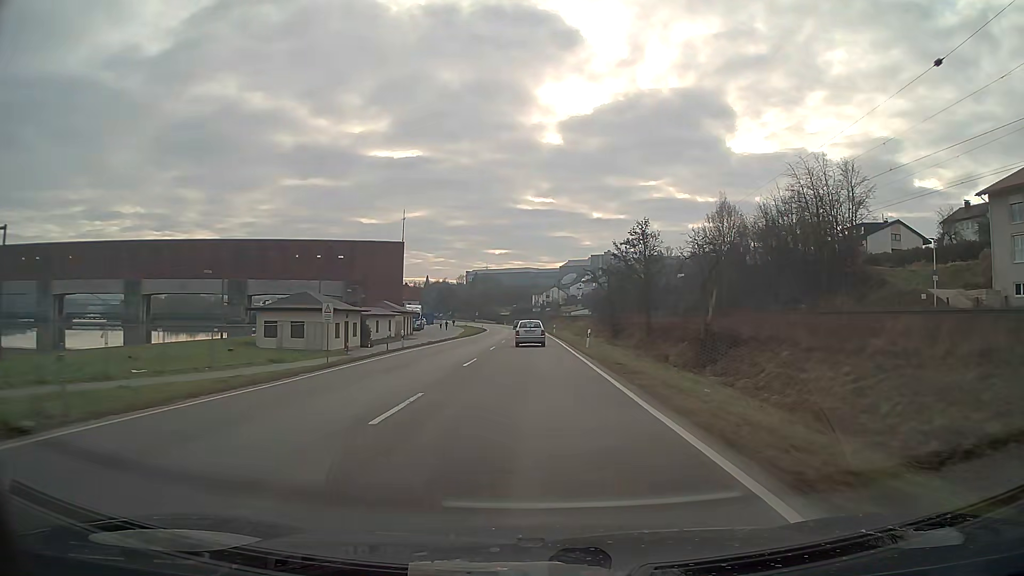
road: primary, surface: asphalt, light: Day
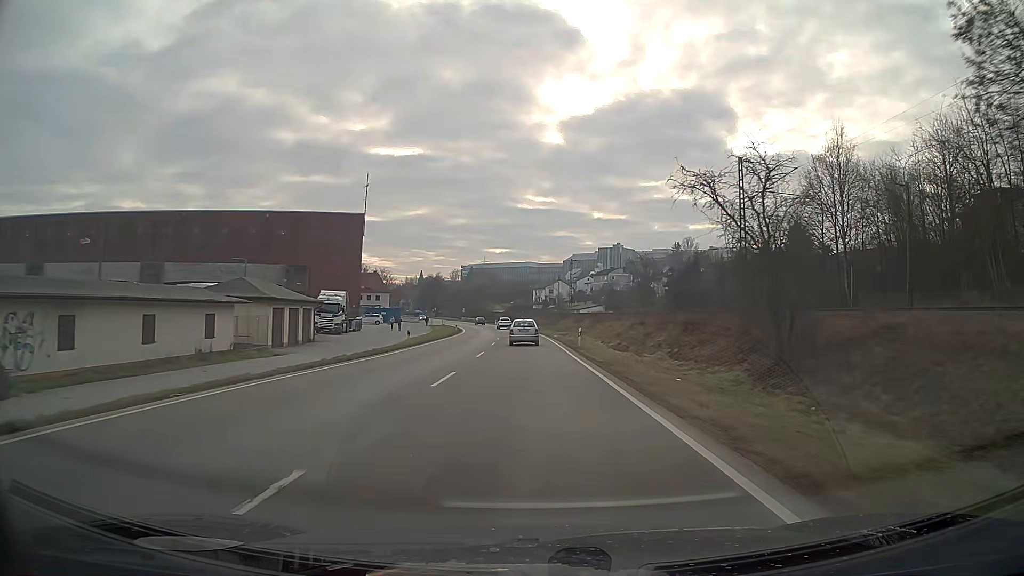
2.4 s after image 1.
(-0.1, +43.2) m; 0°
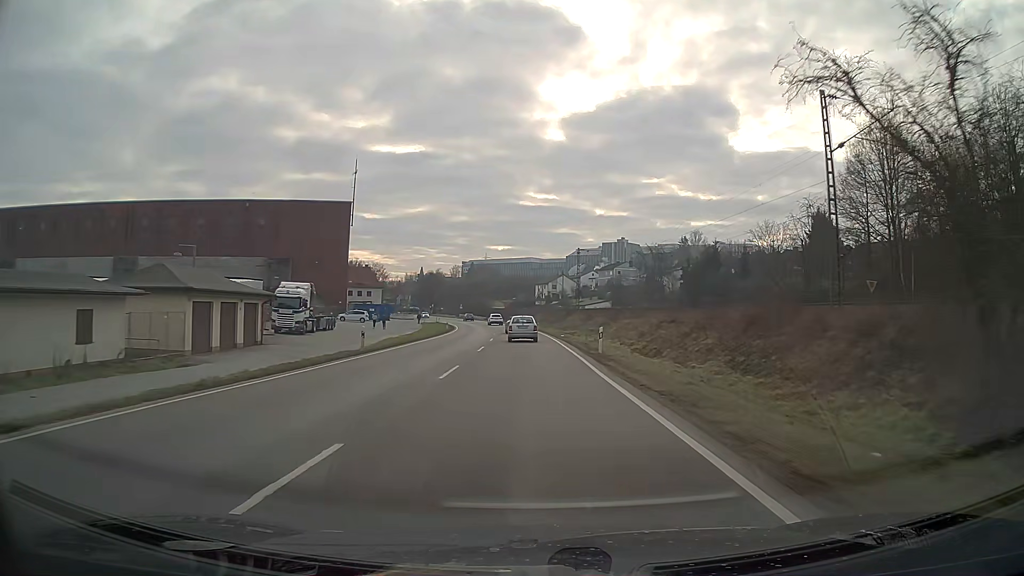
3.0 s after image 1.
(0.0, +10.8) m; 0°
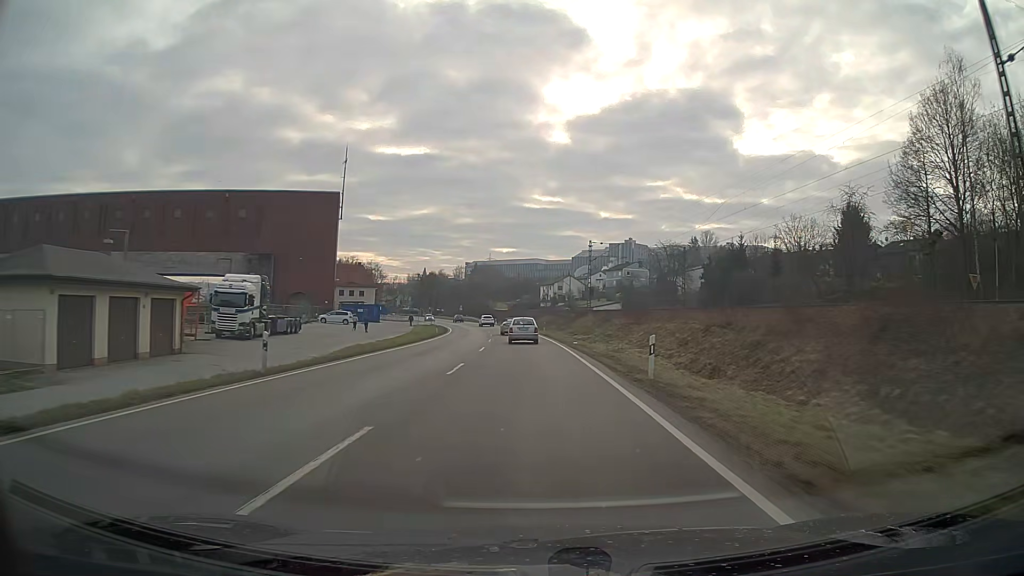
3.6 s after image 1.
(0.0, +10.8) m; 0°
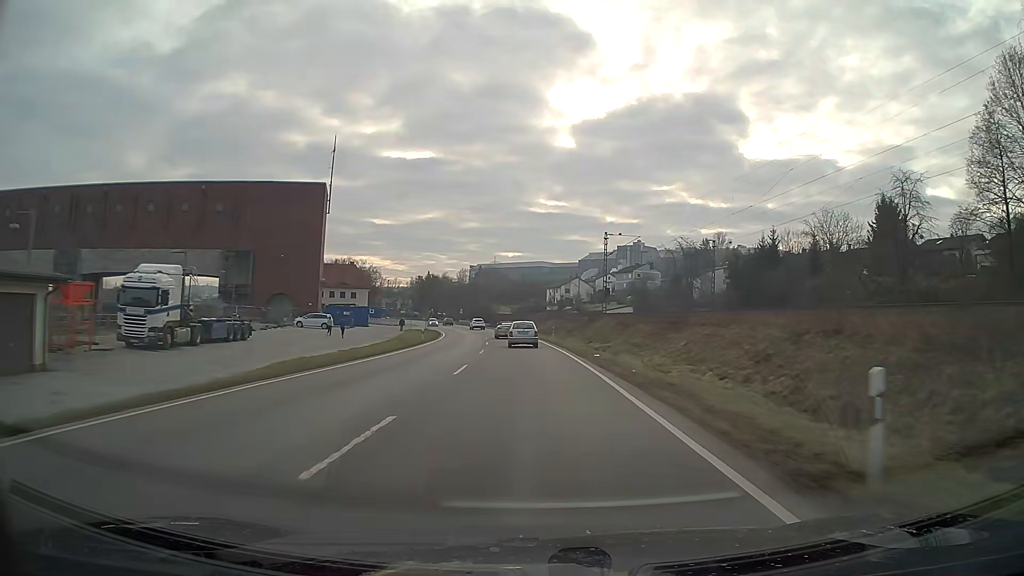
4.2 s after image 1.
(0.0, +10.8) m; 0°
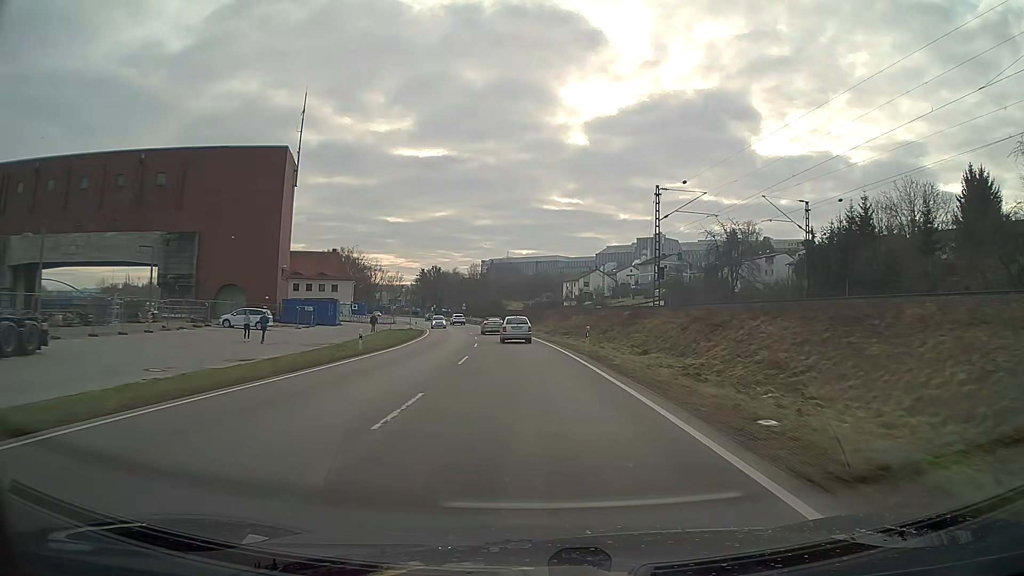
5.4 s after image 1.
(-0.2, +21.5) m; -2°
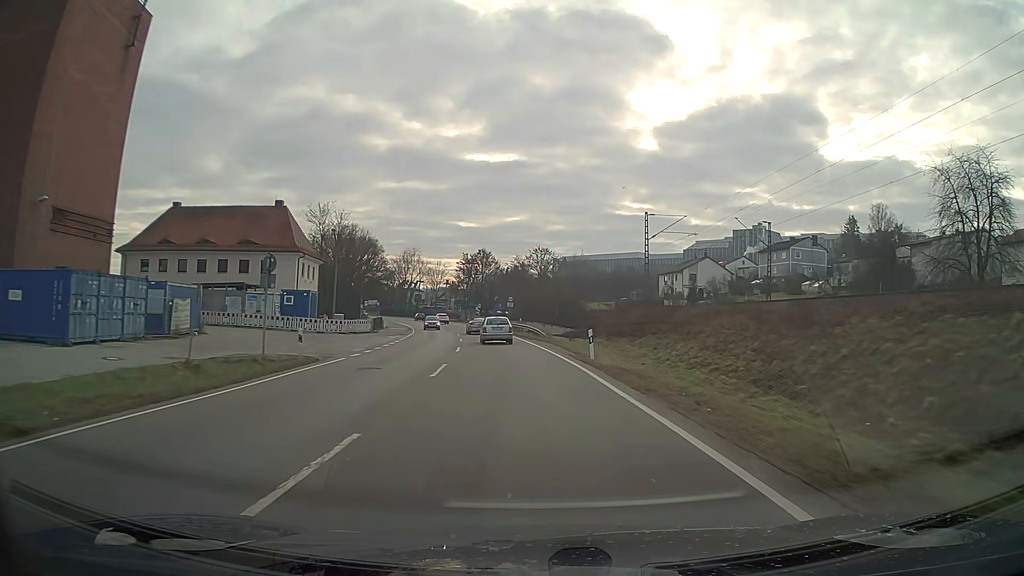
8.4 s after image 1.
(-2.7, +52.5) m; -6°
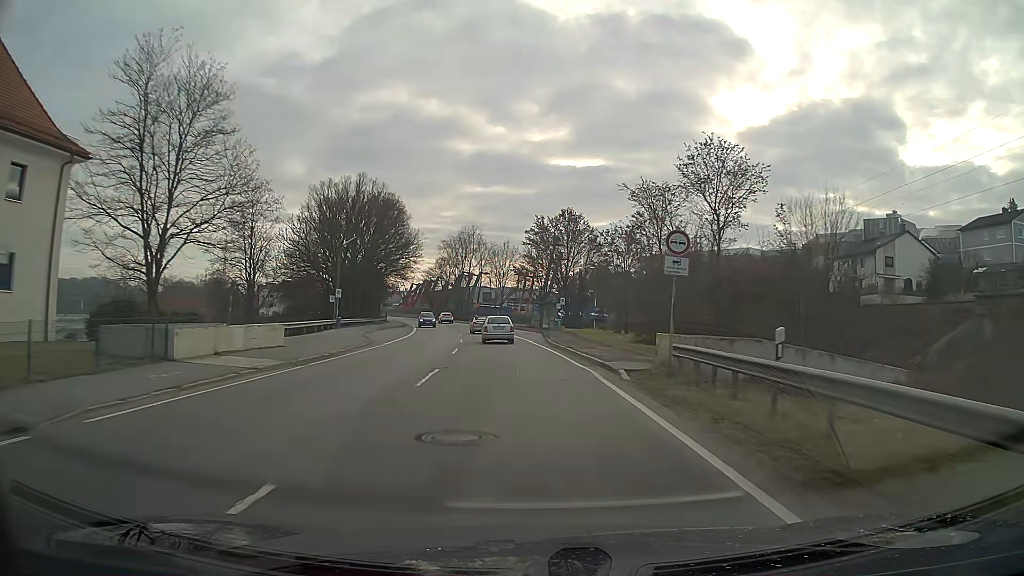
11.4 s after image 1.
(-3.4, +50.9) m; -7°
(0, +10) (0, +20) (-1, +30) (-2, +40) (-3, +50) (-4, +60) (-6, +70) (-8, +79) (-10, +89) (-12, +99) m
